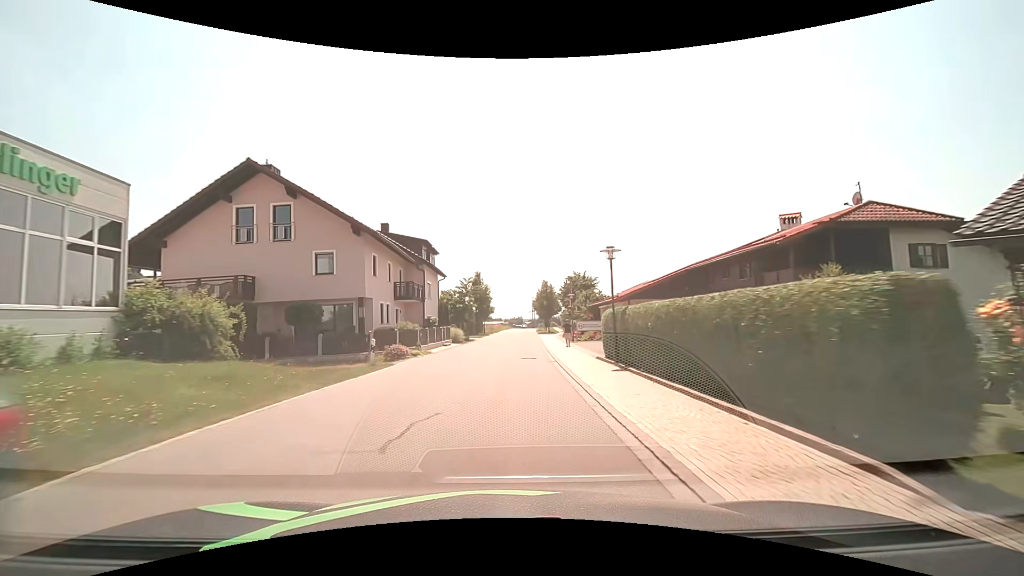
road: tertiary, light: Day
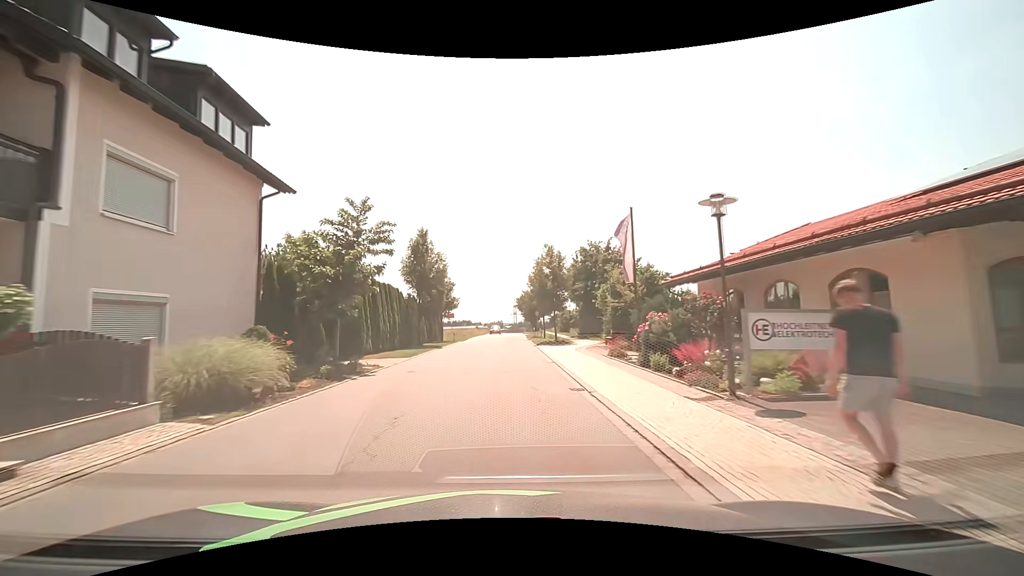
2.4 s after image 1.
(+0.5, +30.4) m; +2°
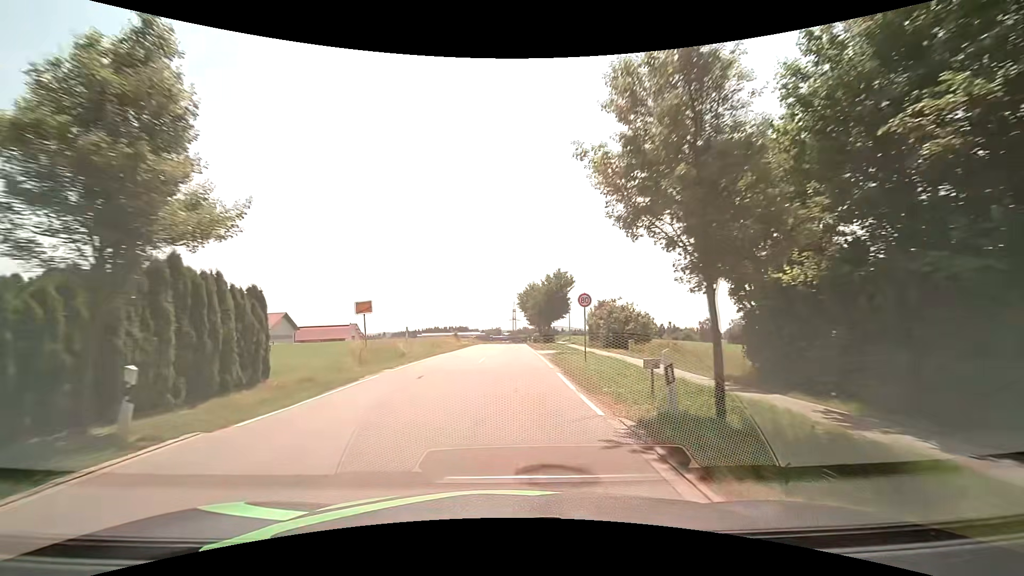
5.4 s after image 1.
(+0.1, +38.3) m; 0°
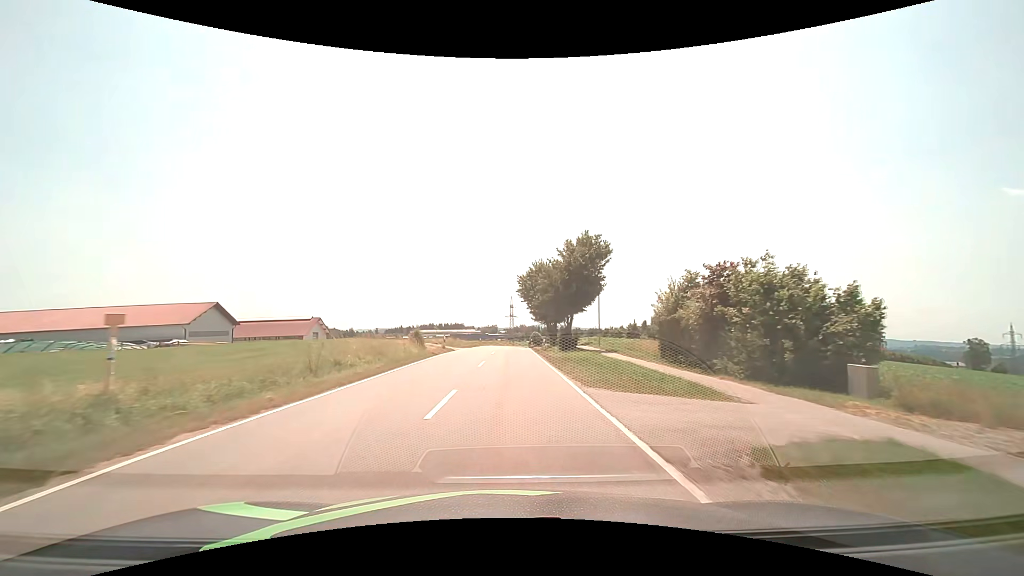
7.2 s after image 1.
(0.0, +25.6) m; +1°
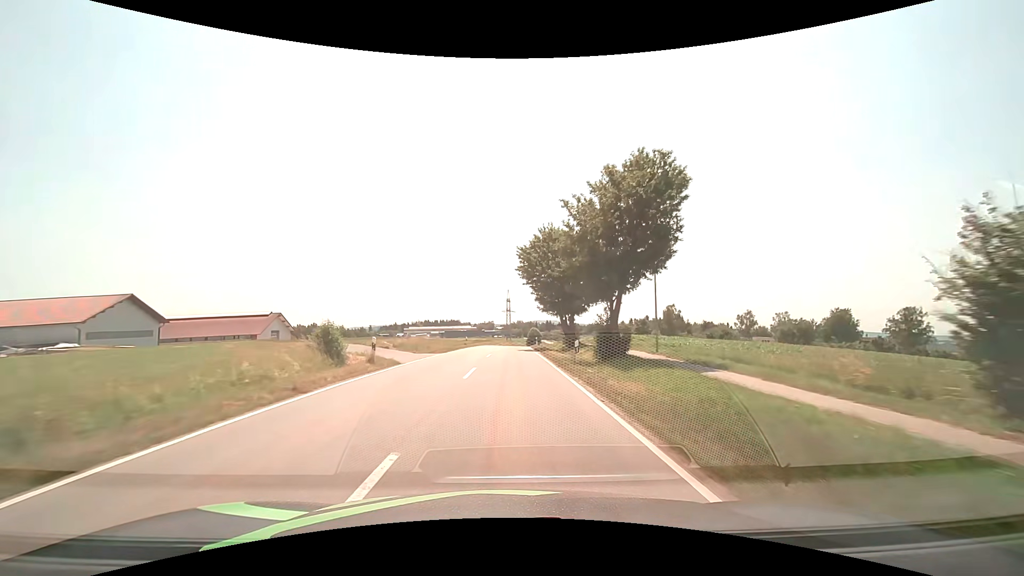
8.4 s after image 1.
(0.0, +18.8) m; 0°
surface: asphalt
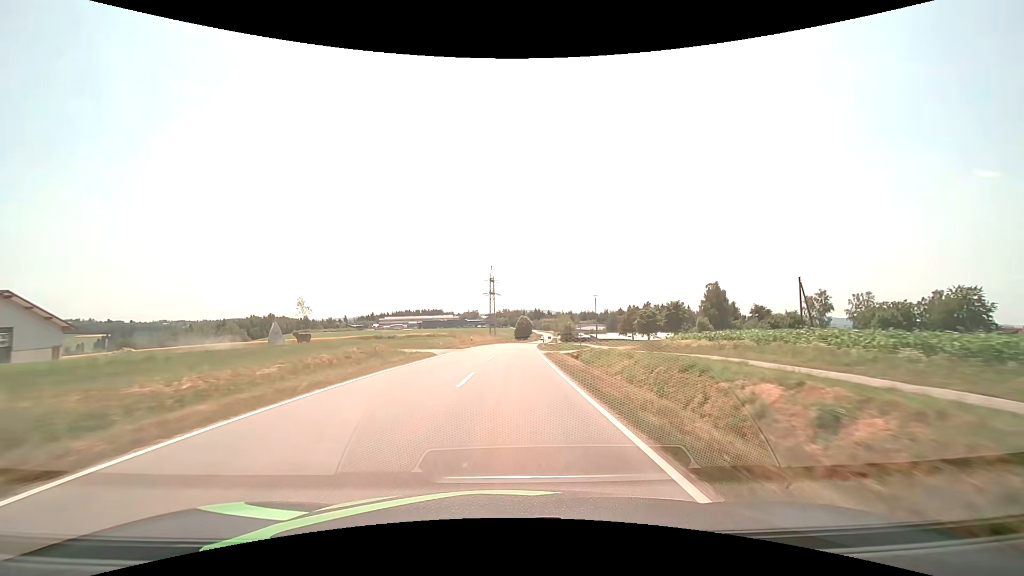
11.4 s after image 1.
(+0.4, +50.9) m; +2°
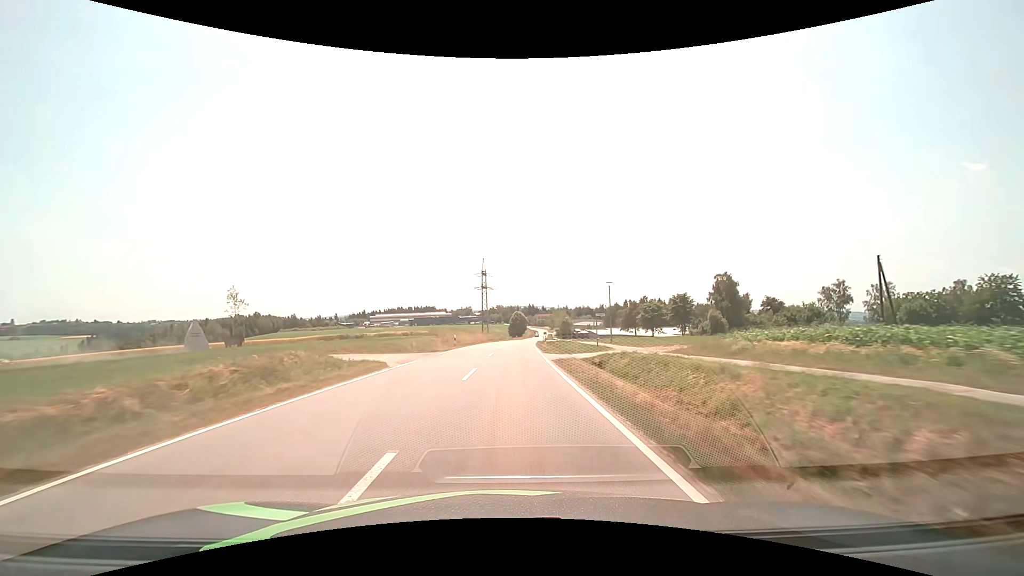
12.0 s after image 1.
(0.0, +10.6) m; 0°
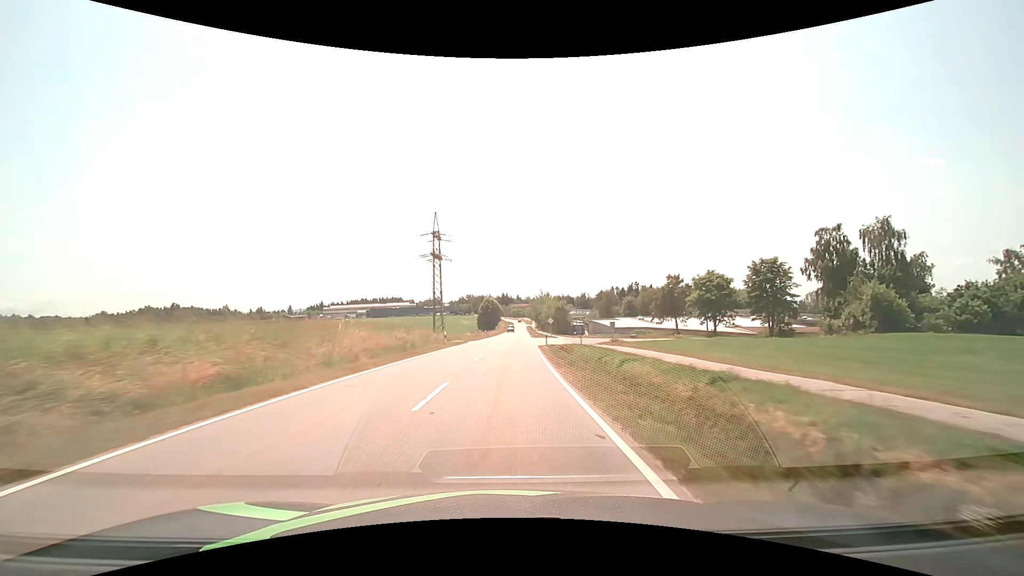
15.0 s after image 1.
(+1.3, +53.9) m; +3°
